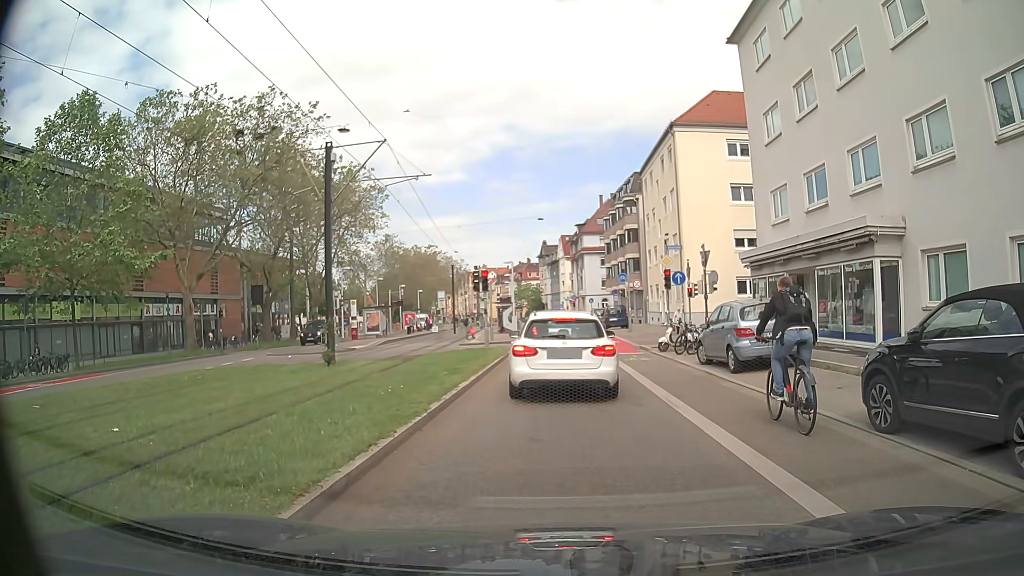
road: secondary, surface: asphalt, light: Day
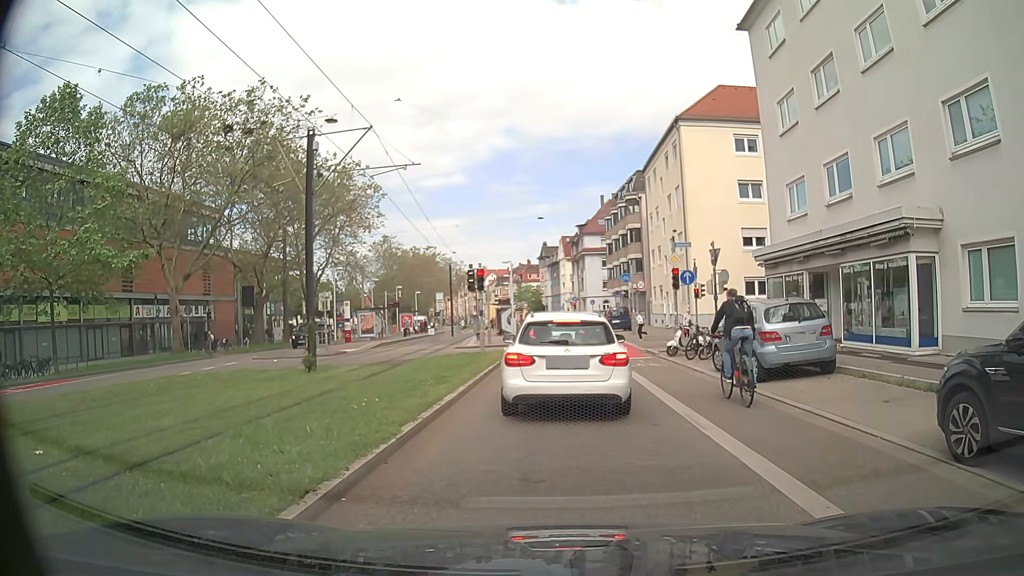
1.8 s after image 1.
(0.0, +1.7) m; 0°
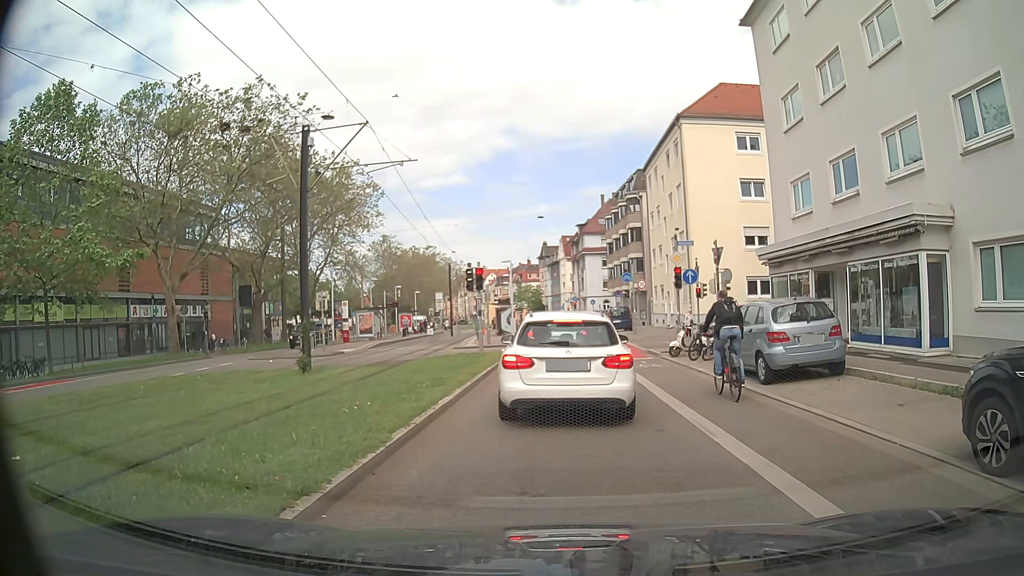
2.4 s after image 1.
(0.0, +0.5) m; 0°
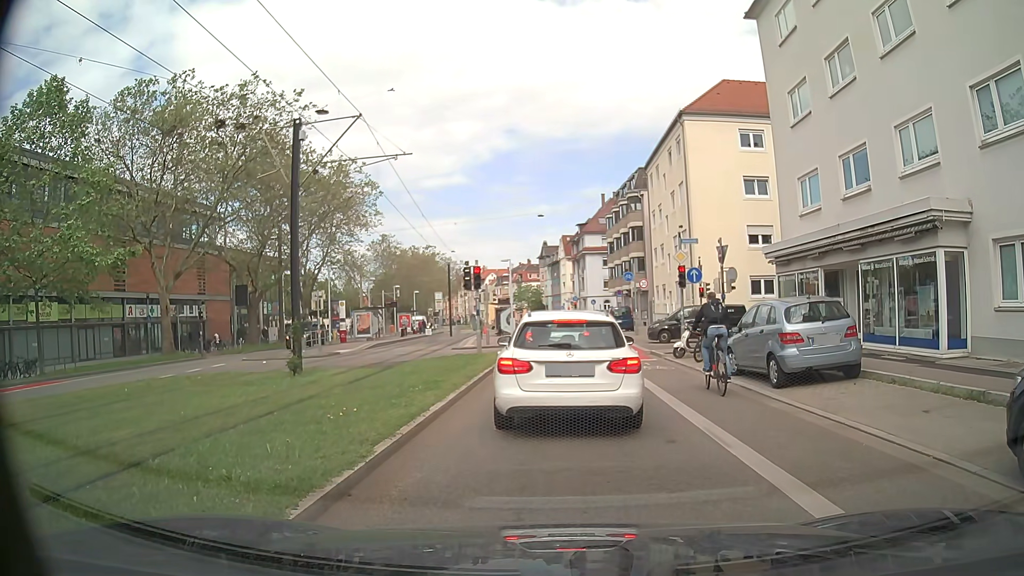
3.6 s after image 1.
(0.0, +0.7) m; 0°
